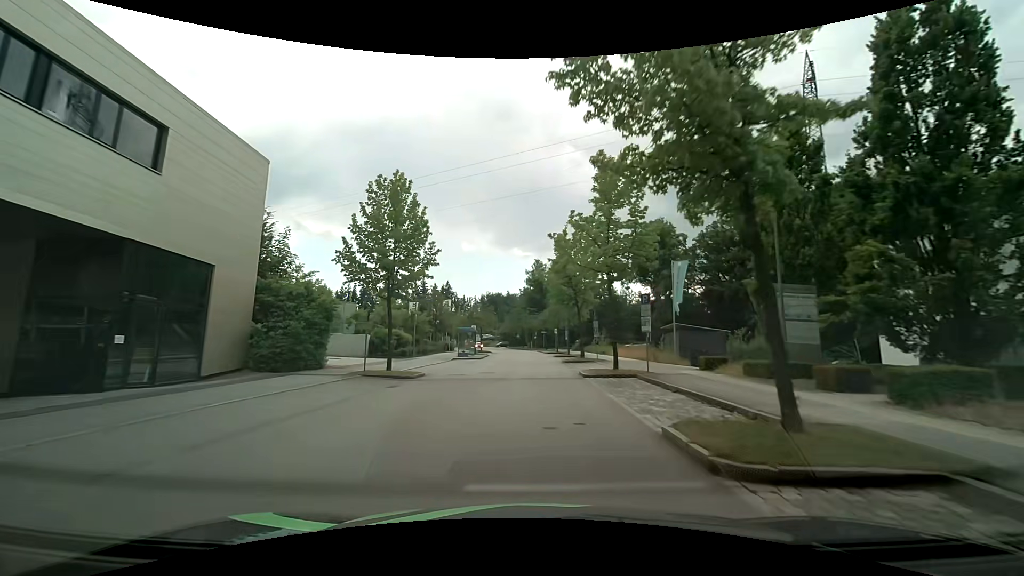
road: residential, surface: asphalt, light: Day
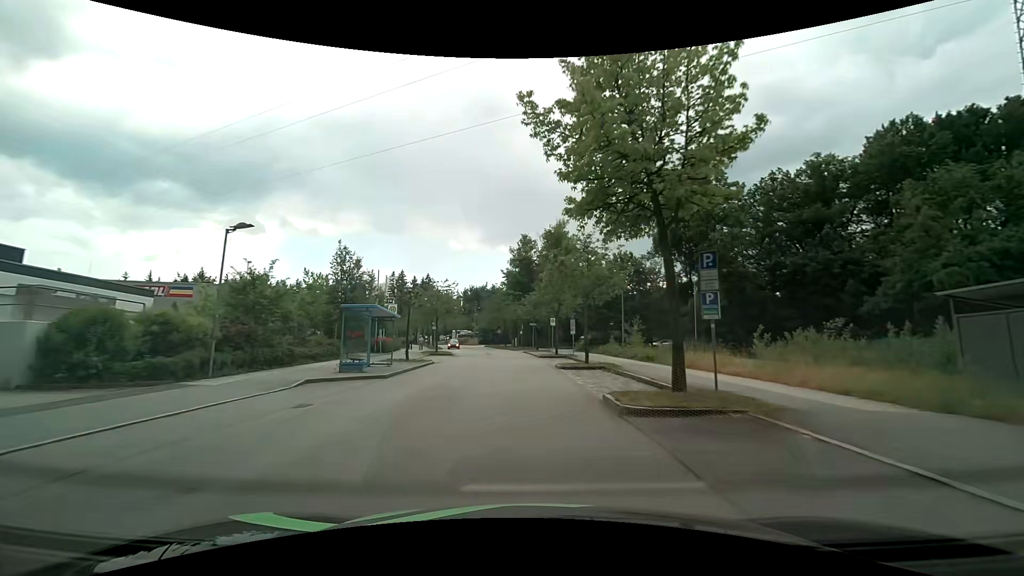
(+0.4, +24.6) m; +1°
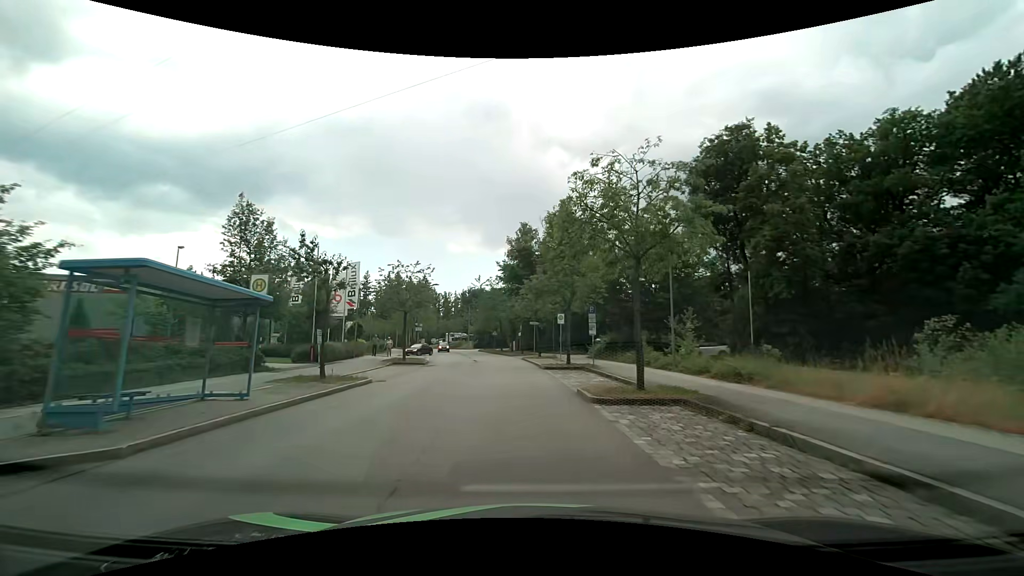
(+0.1, +11.5) m; +1°
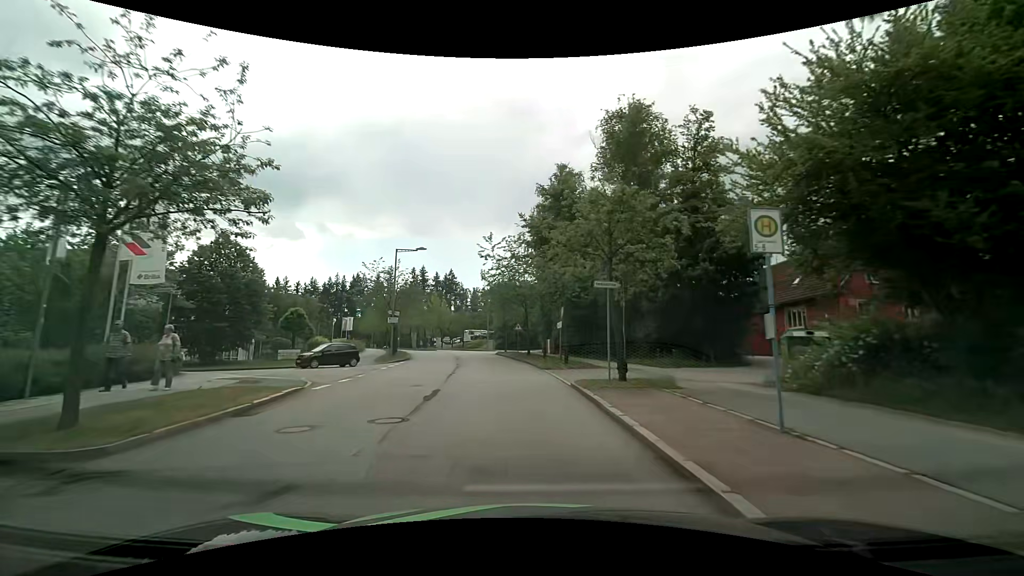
(-0.7, +25.9) m; -4°
